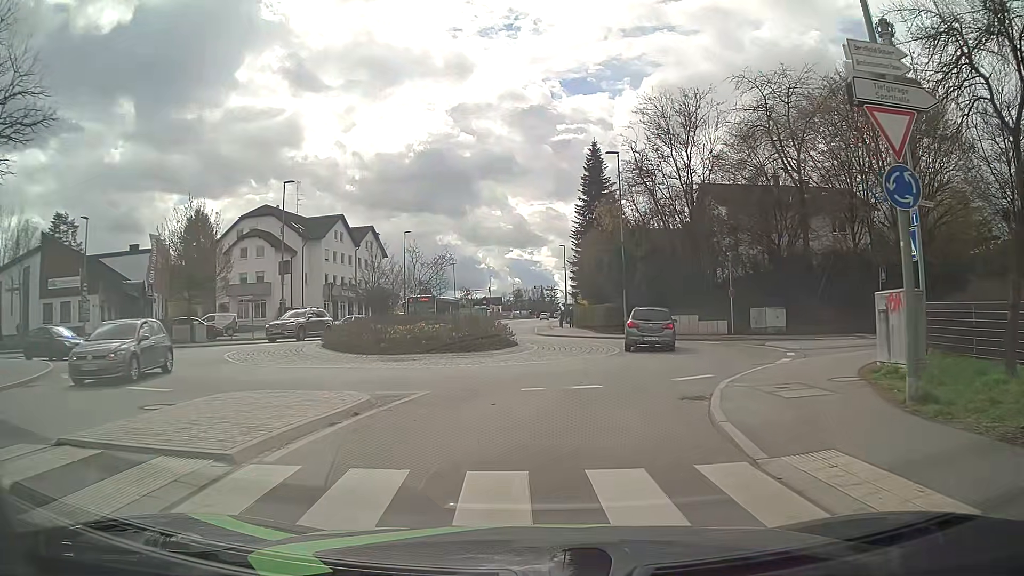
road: tertiary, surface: asphalt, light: Day
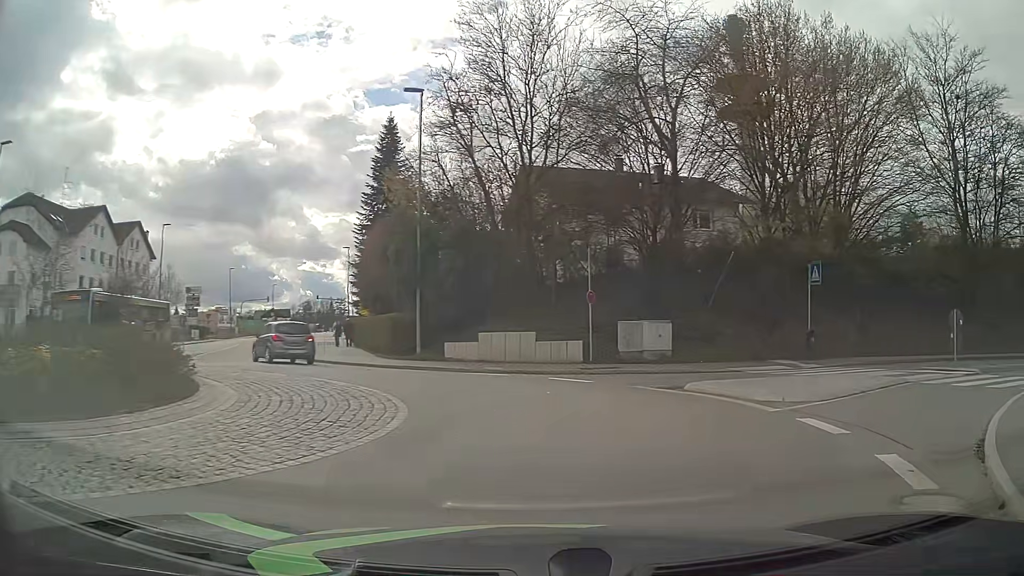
(+0.8, +13.0) m; +16°
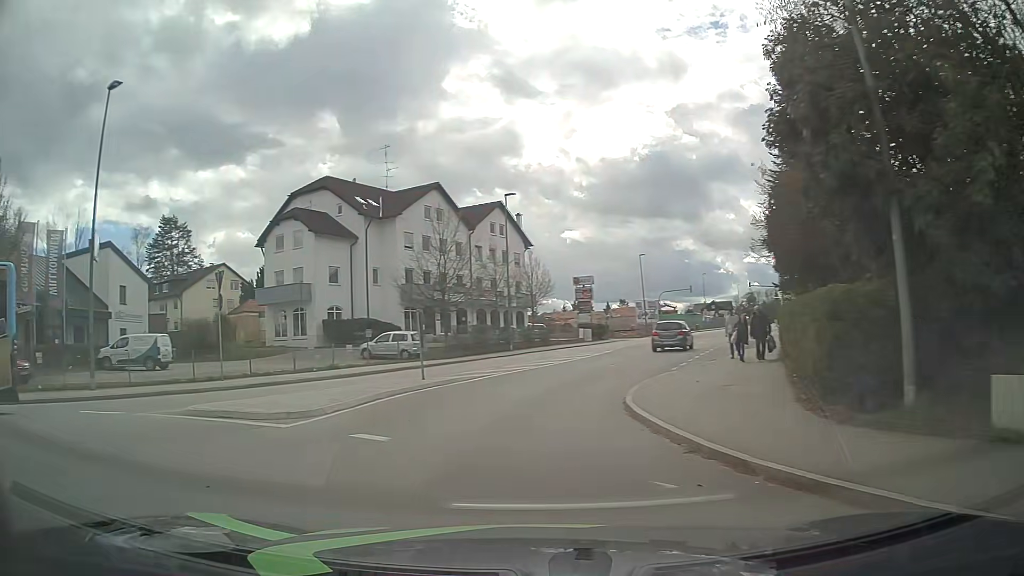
(-1.8, +16.7) m; -37°
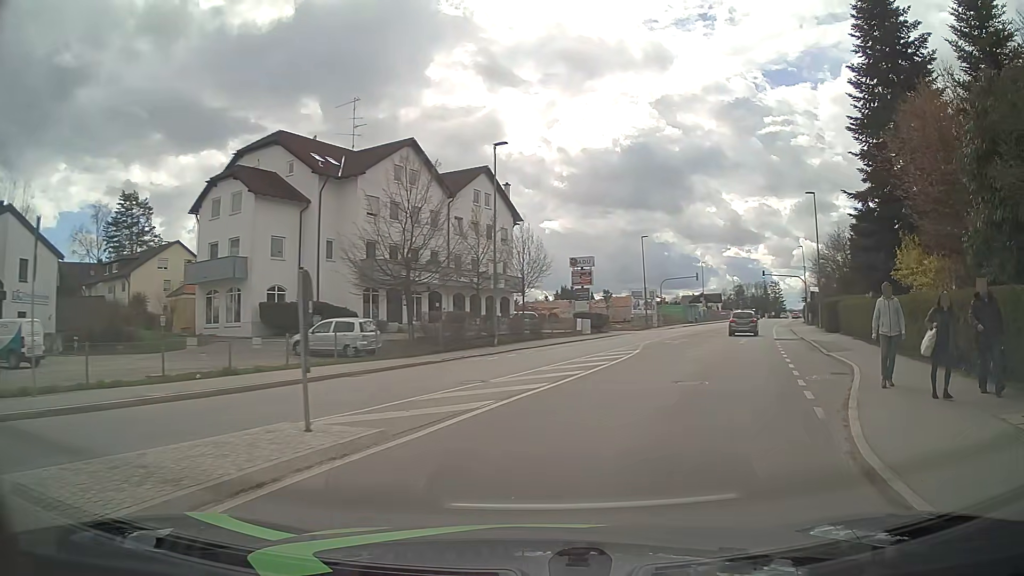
(-0.8, +10.3) m; -1°
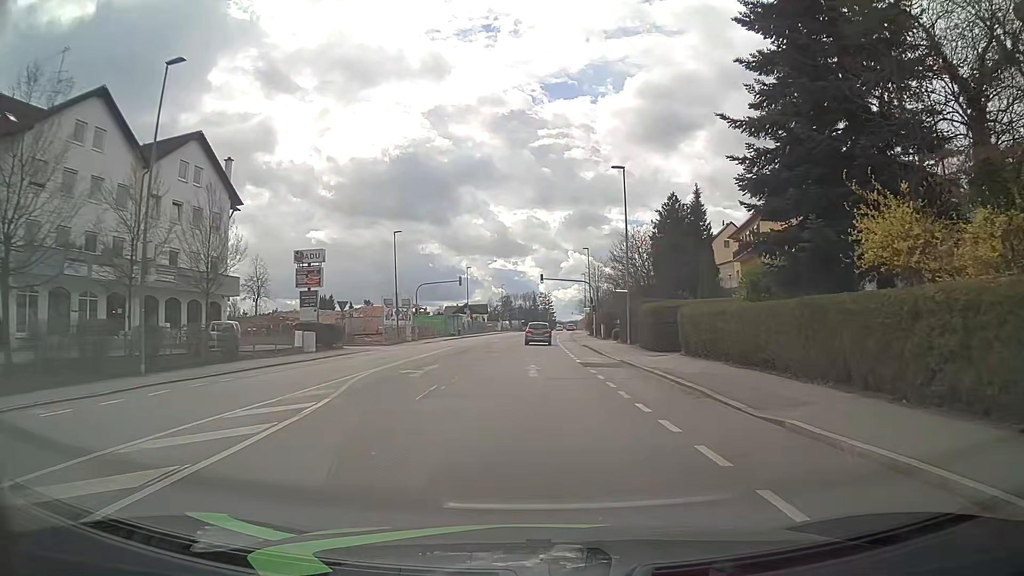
(+3.1, +13.0) m; +21°
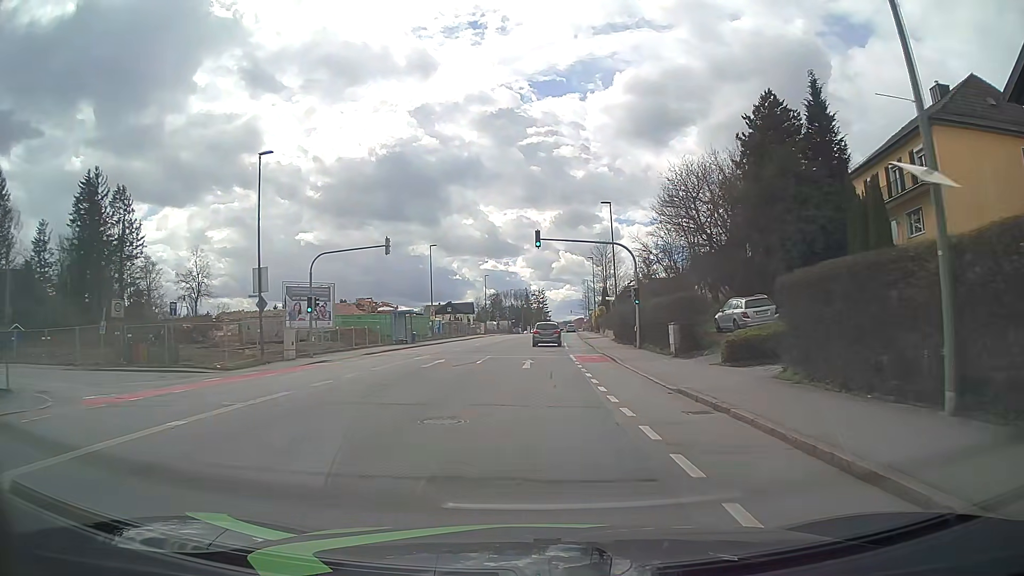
(+0.3, +31.0) m; +1°
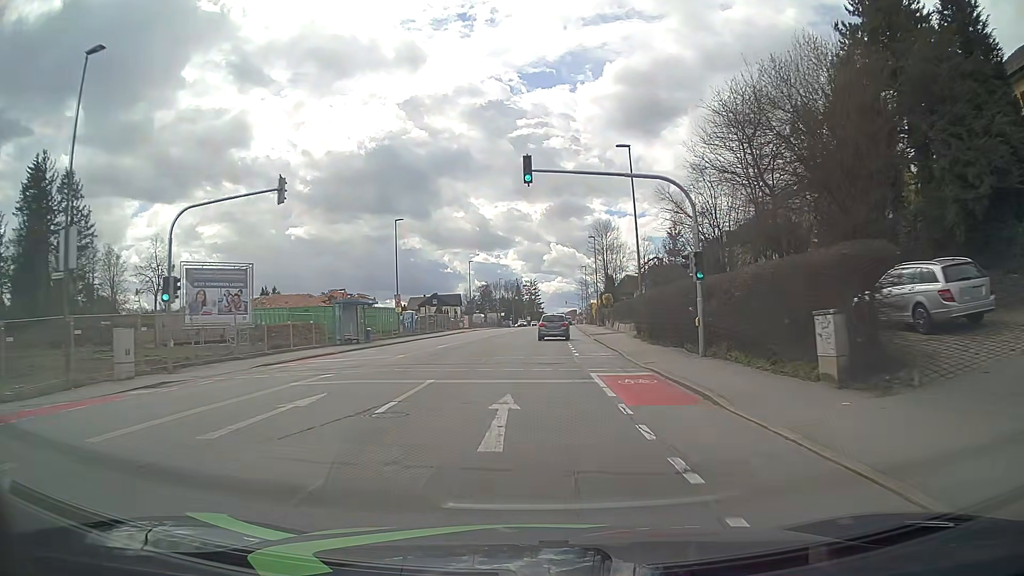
(+0.1, +14.6) m; +1°
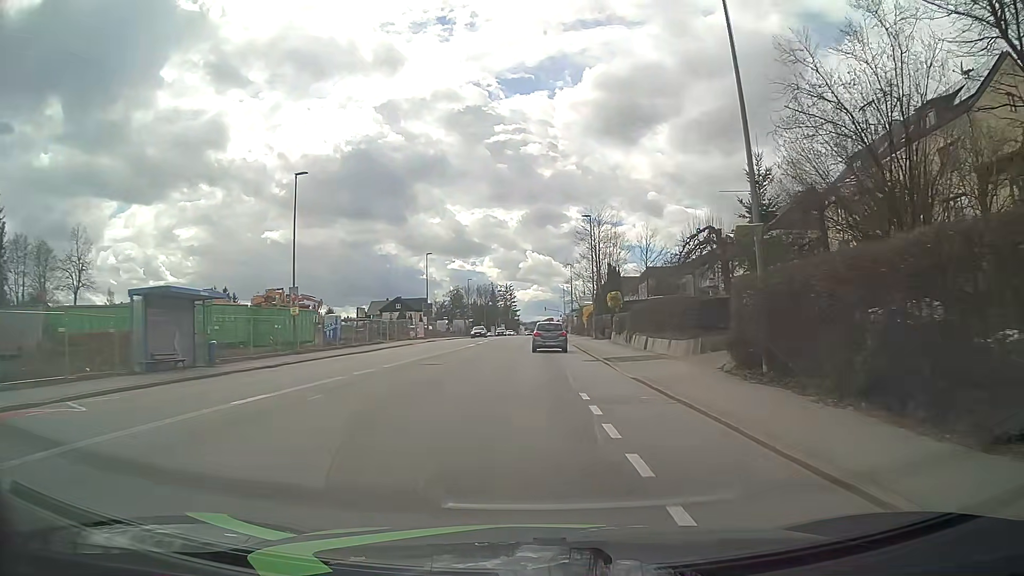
(+0.3, +21.2) m; +2°
(0, +10) (0, +20) (+1, +30) (+1, +40) (+1, +50) (+1, +60) (+1, +70) (+1, +80) (+1, +90) (+1, +100) m
